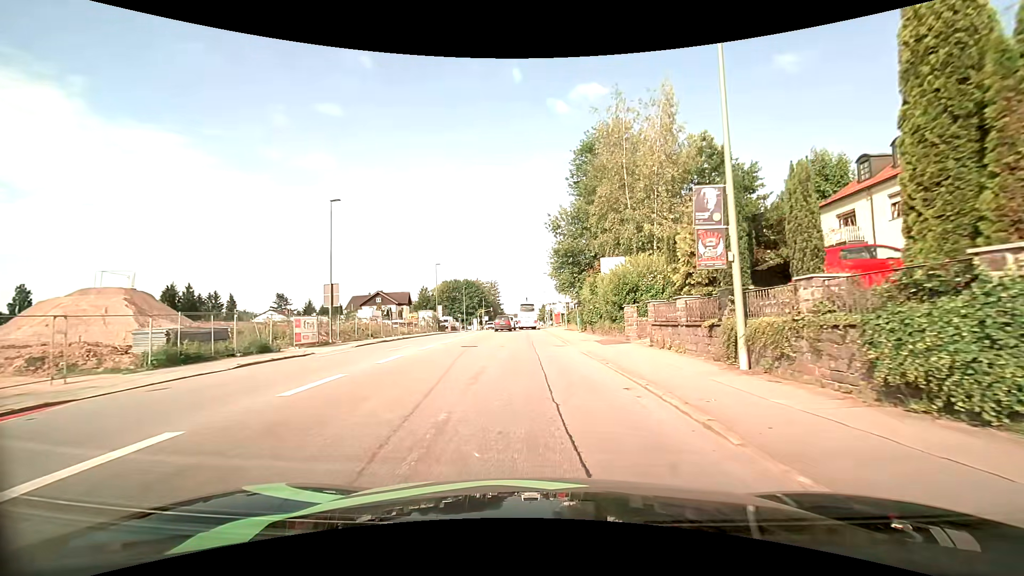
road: tertiary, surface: asphalt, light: Day
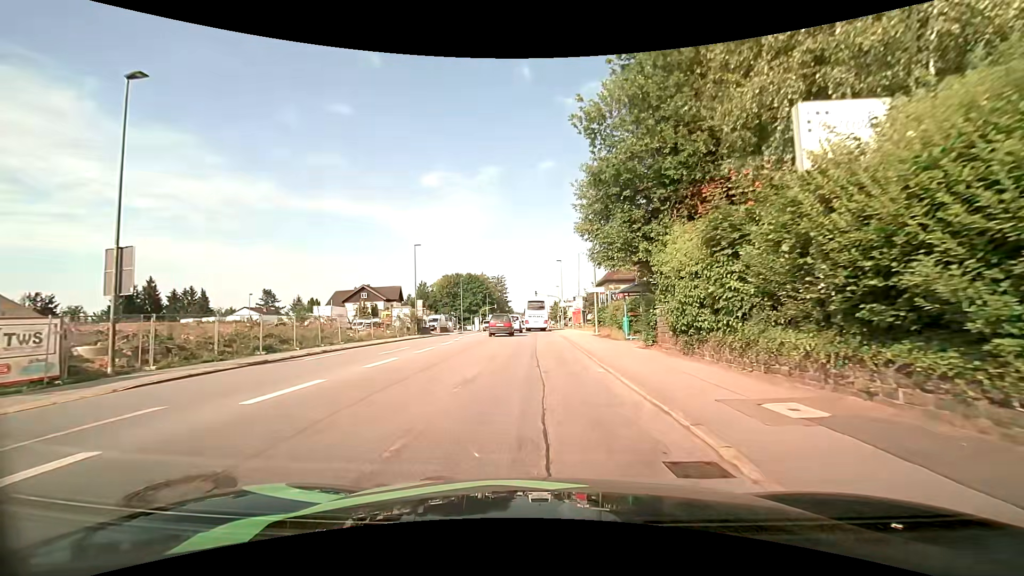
(-0.2, +19.2) m; -1°
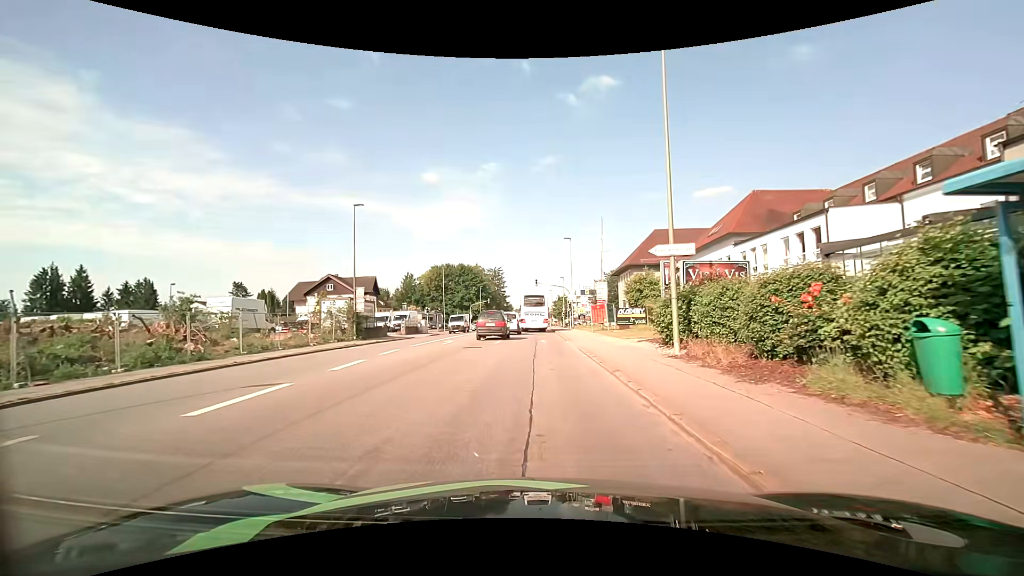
(-0.1, +19.0) m; 0°
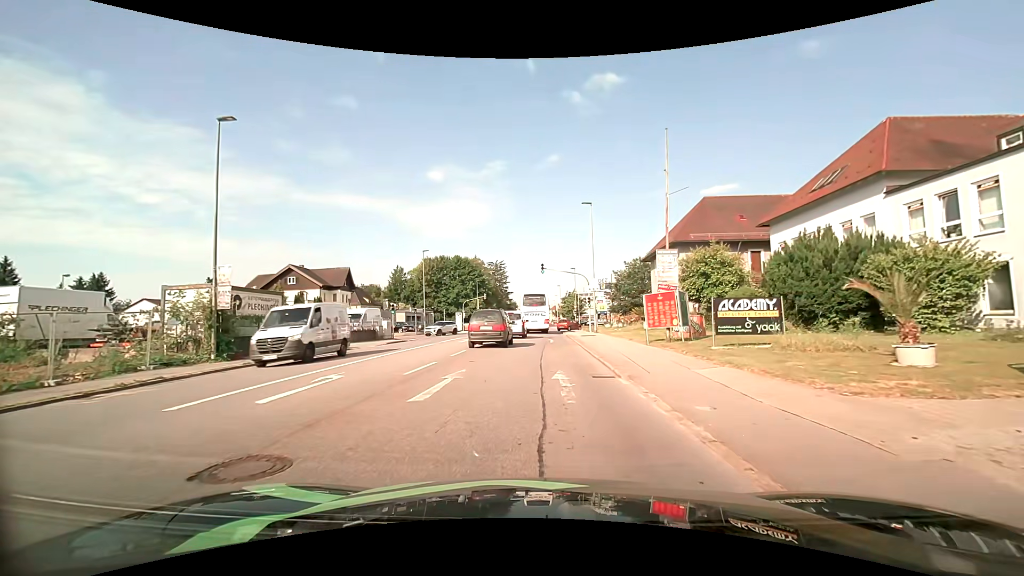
(-0.1, +17.0) m; -1°
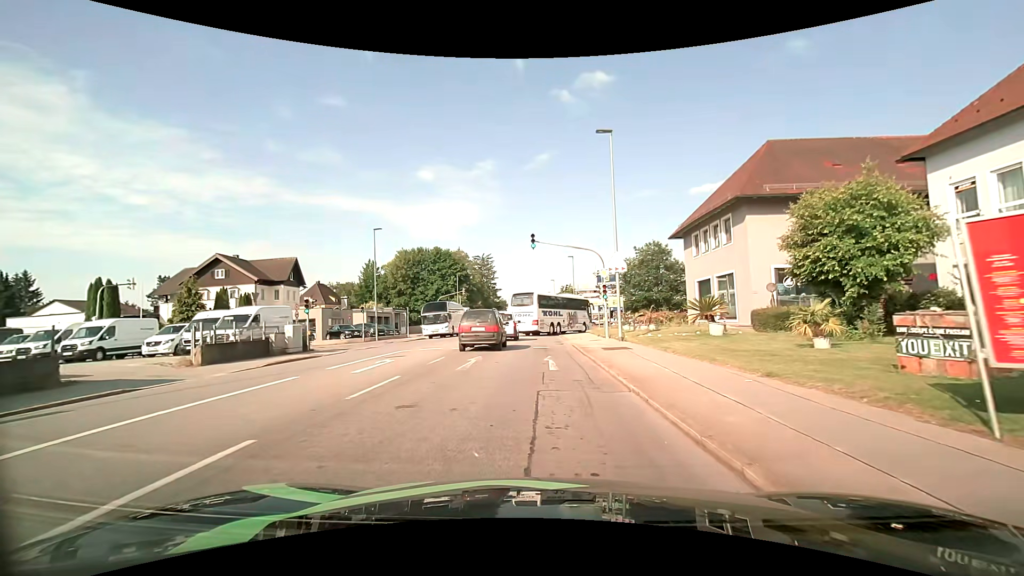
(+0.2, +15.1) m; +1°
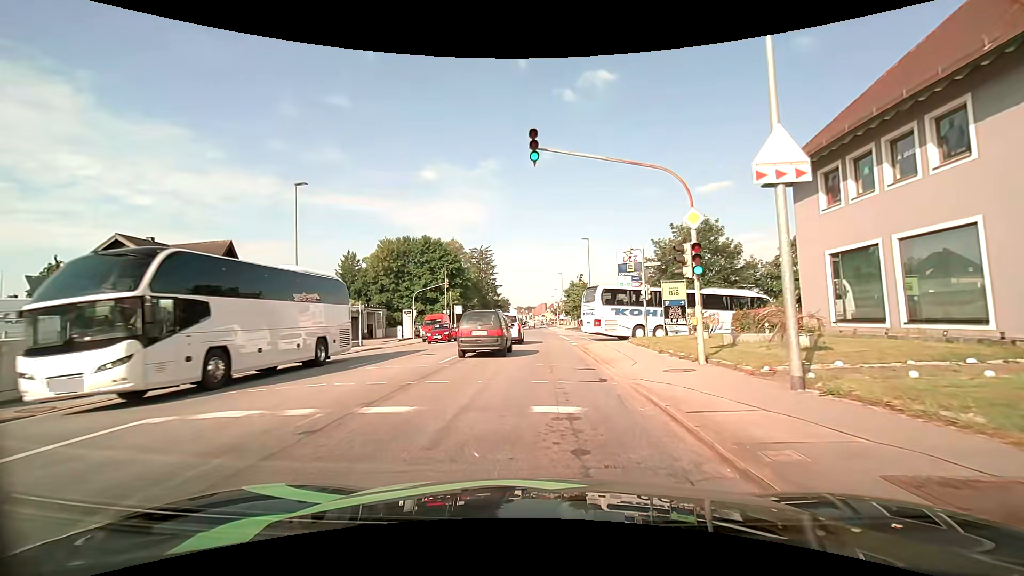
(-0.1, +15.7) m; -1°
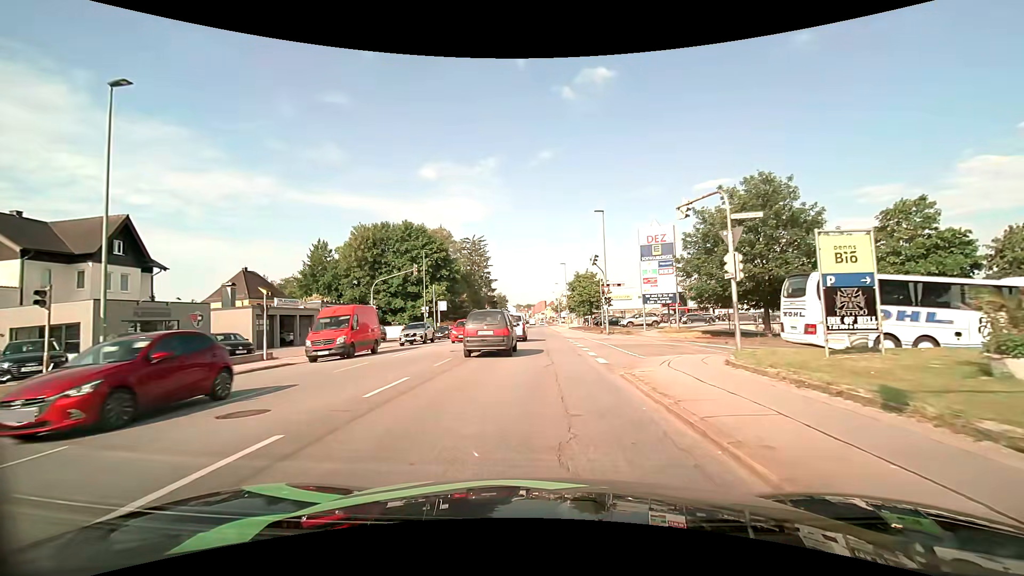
(+0.1, +13.3) m; 0°
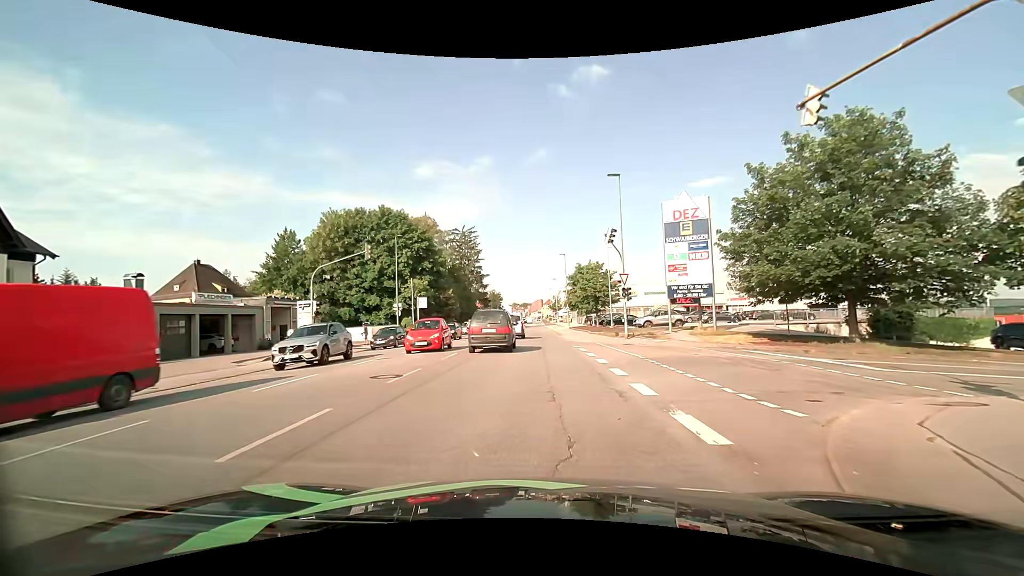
(0.0, +10.2) m; 0°
(0, +10) (0, +20) (0, +30) (0, +40) (0, +50) (0, +60) (0, +70) (0, +80) (0, +90) (0, +100) m
